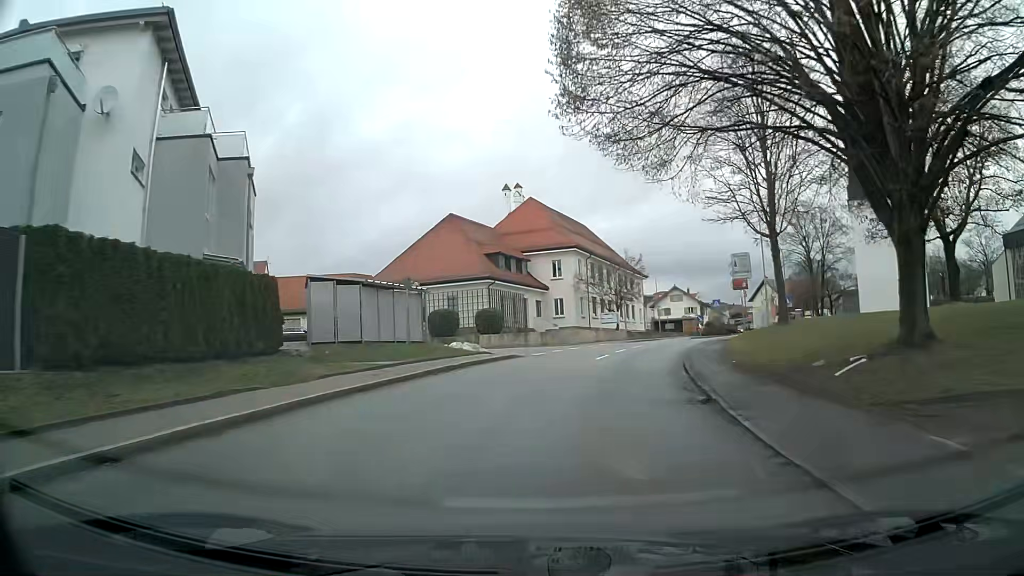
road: tertiary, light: Day
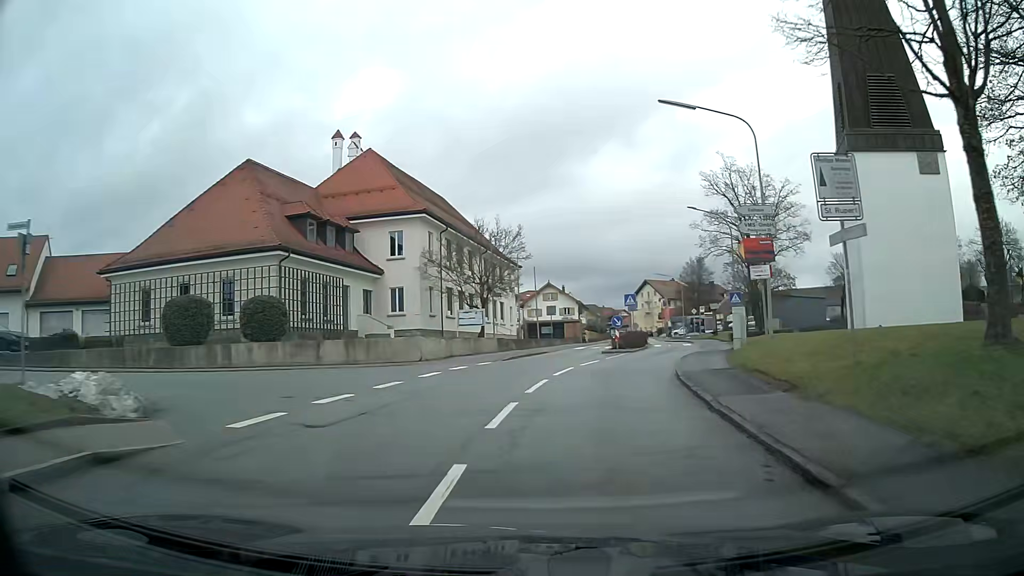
(+1.9, +19.5) m; +12°
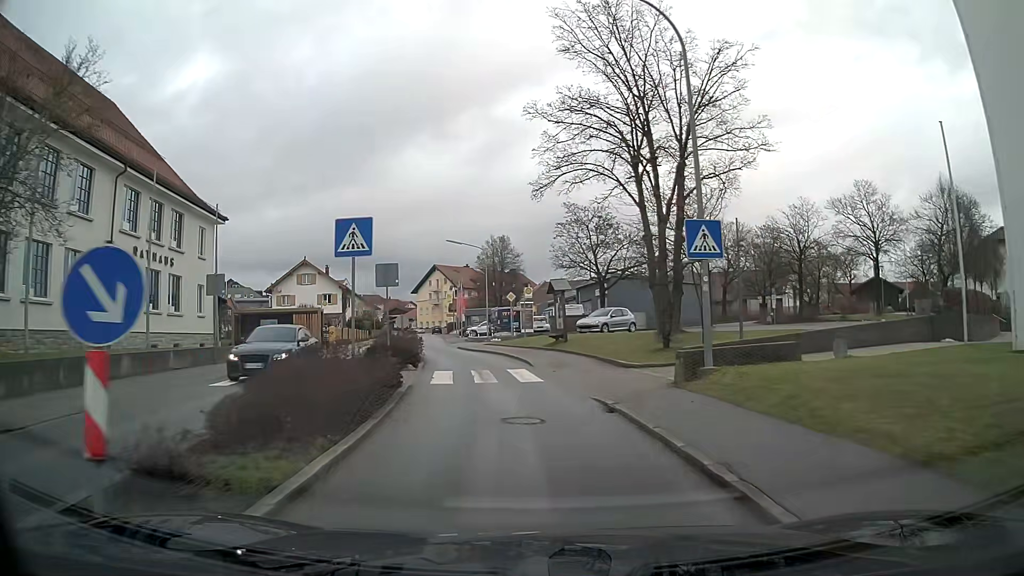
(+4.8, +28.7) m; +16°
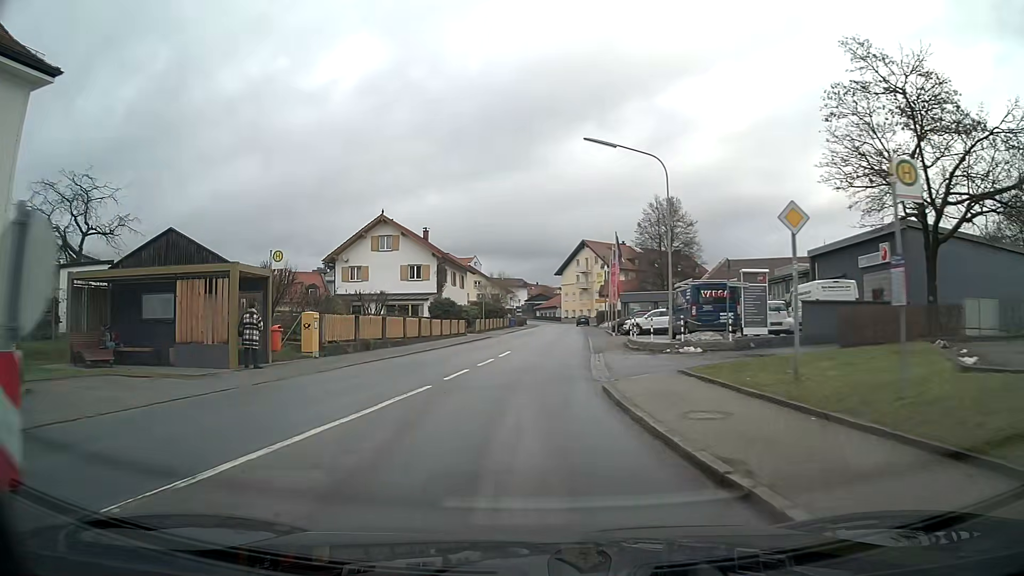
(-3.0, +28.4) m; -13°
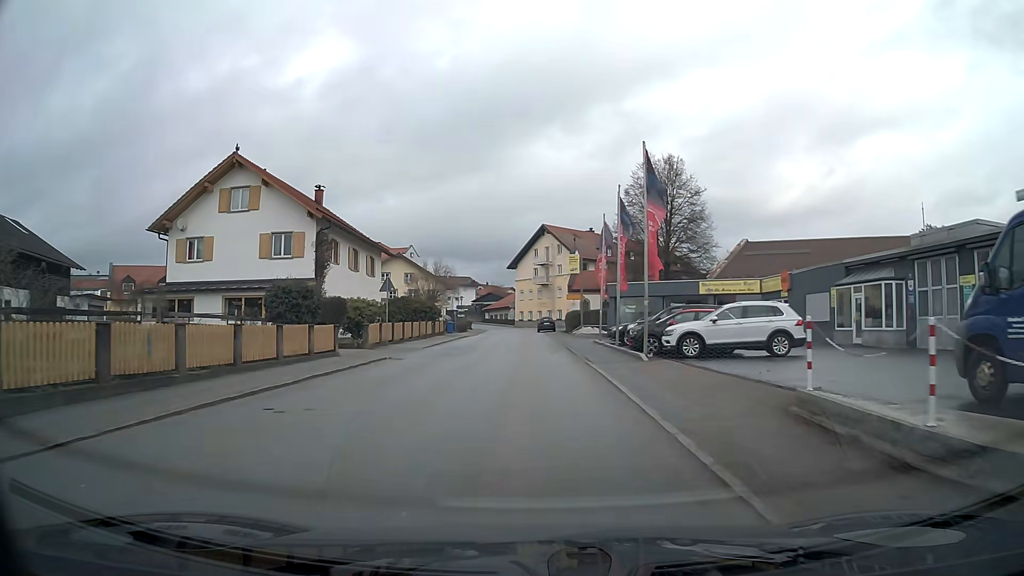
(+0.8, +23.6) m; +4°
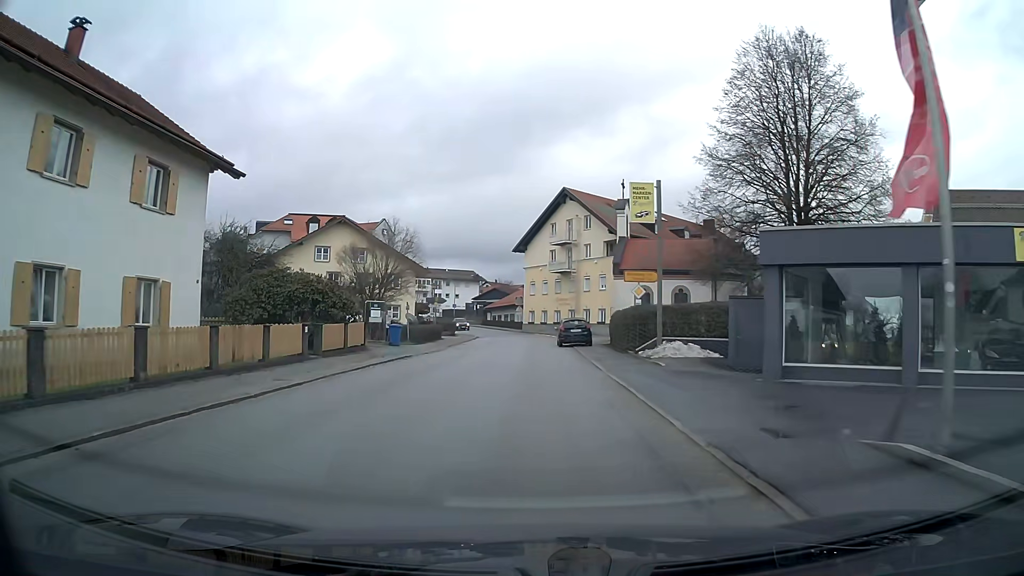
(-0.2, +29.5) m; -1°
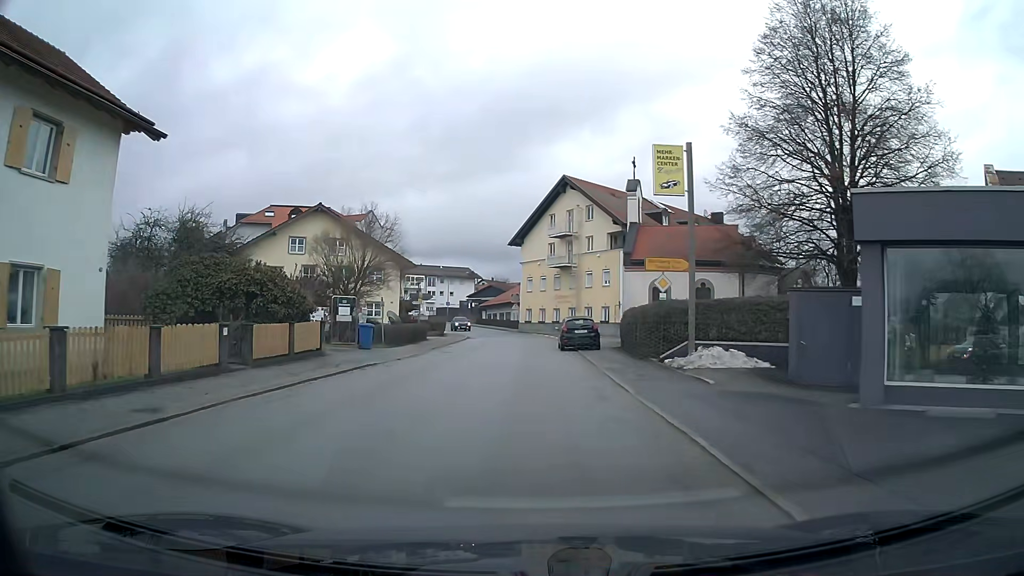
(0.0, +5.4) m; 0°
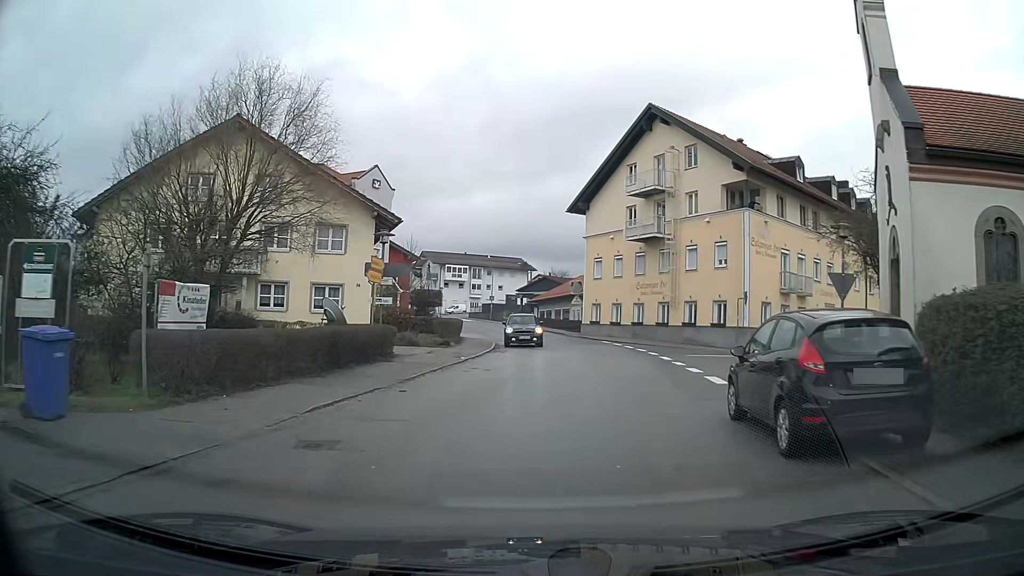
(-0.8, +21.9) m; -5°
